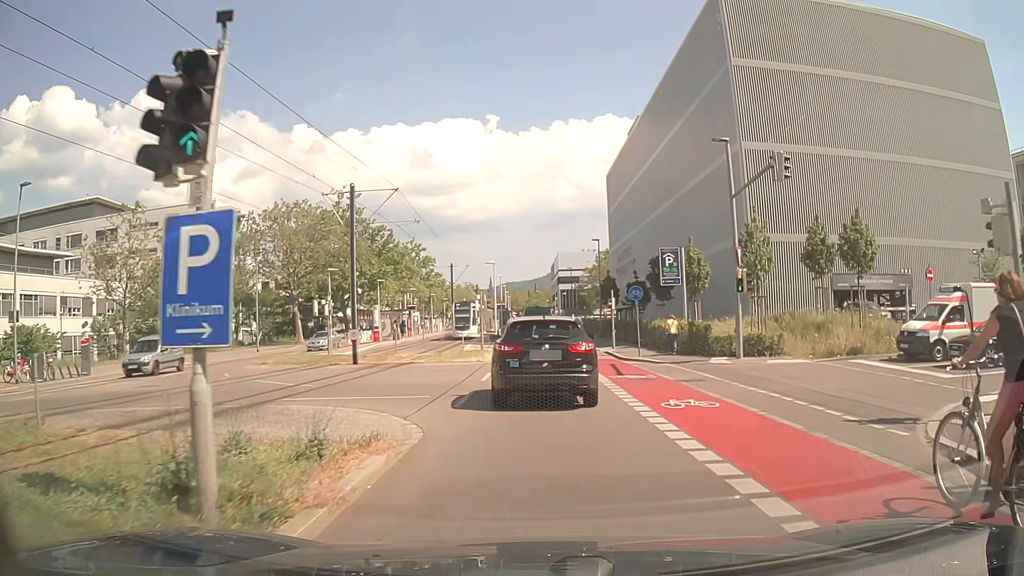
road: secondary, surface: asphalt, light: Day
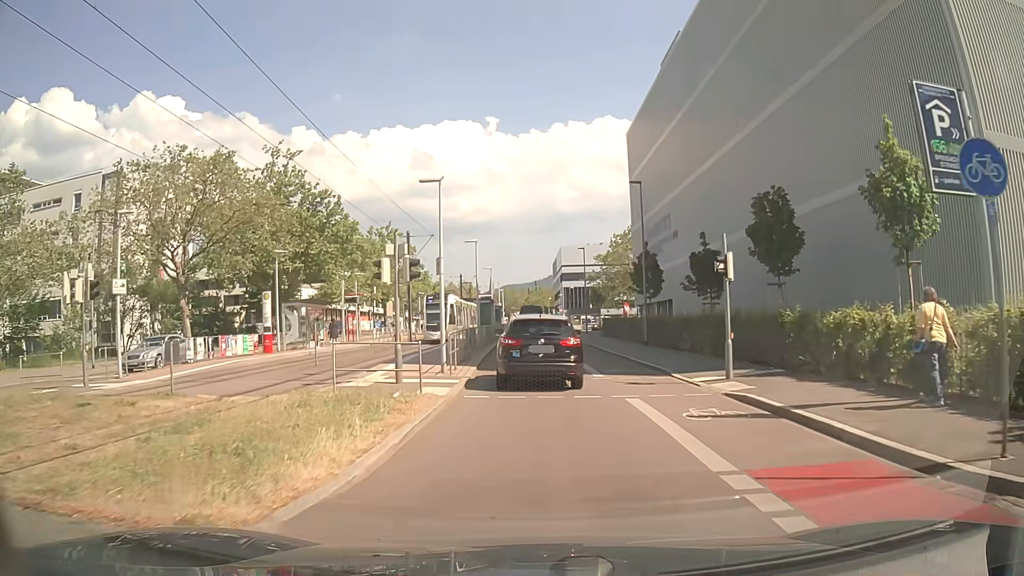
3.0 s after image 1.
(+0.5, +23.2) m; +1°
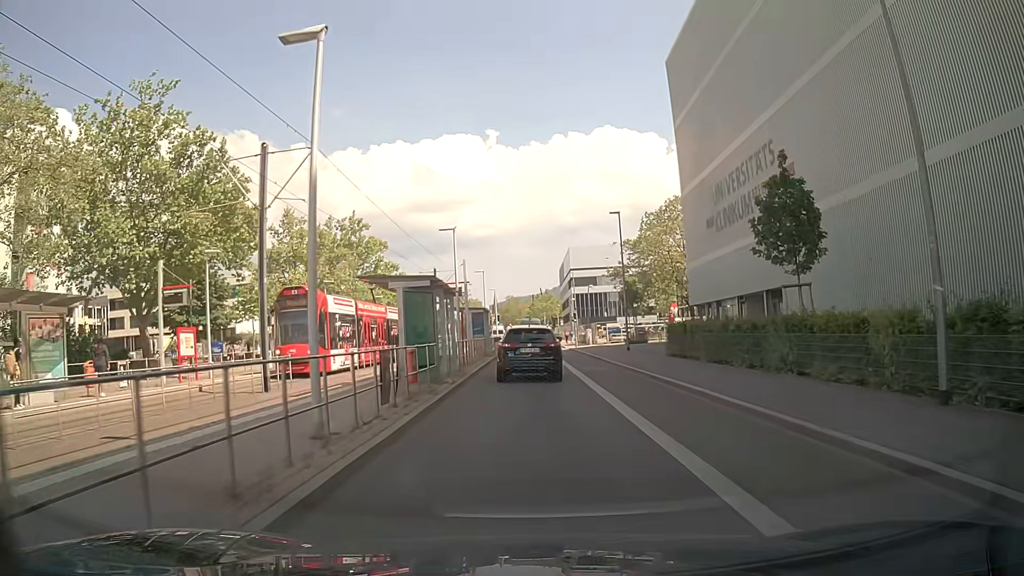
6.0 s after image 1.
(-0.2, +25.1) m; 0°
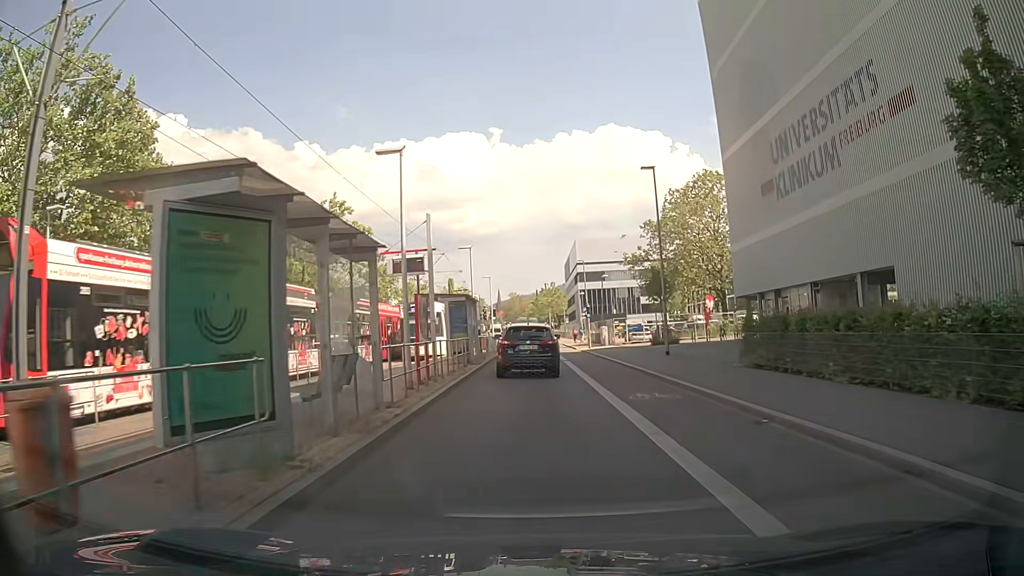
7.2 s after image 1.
(-0.1, +10.8) m; -1°
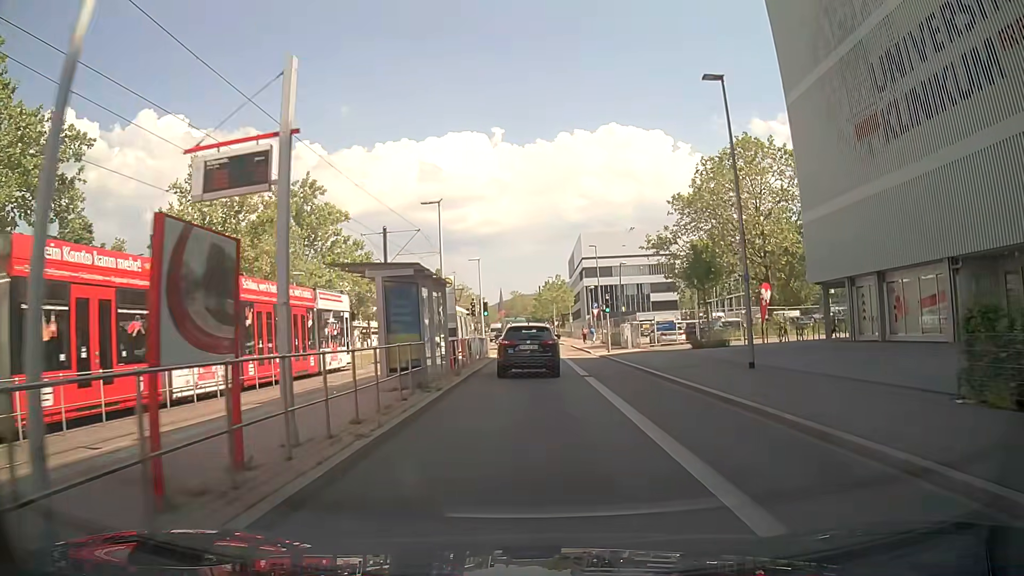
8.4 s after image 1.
(0.0, +11.1) m; 0°
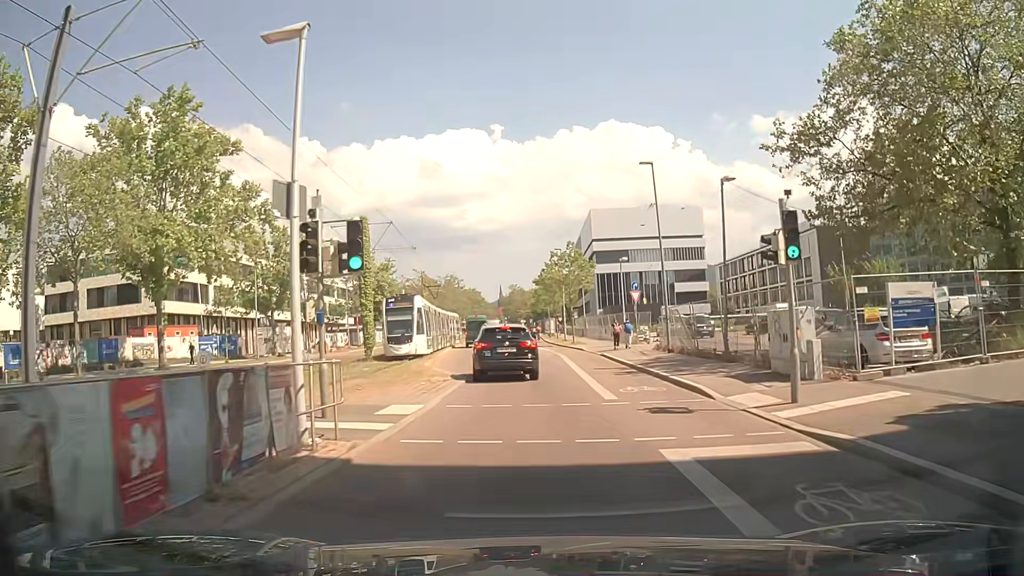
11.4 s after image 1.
(0.0, +27.5) m; 0°
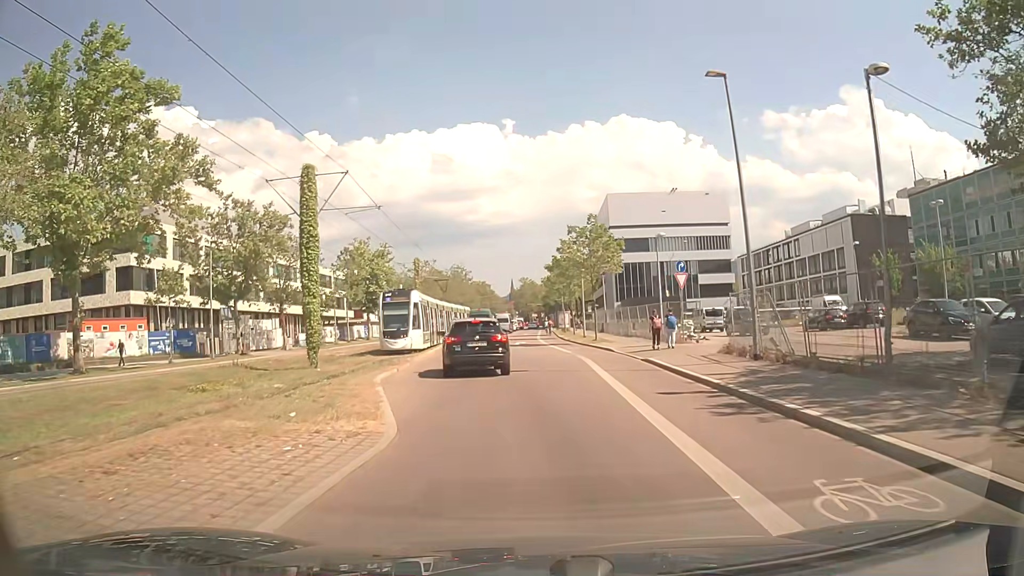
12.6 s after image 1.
(-0.1, +10.2) m; -2°
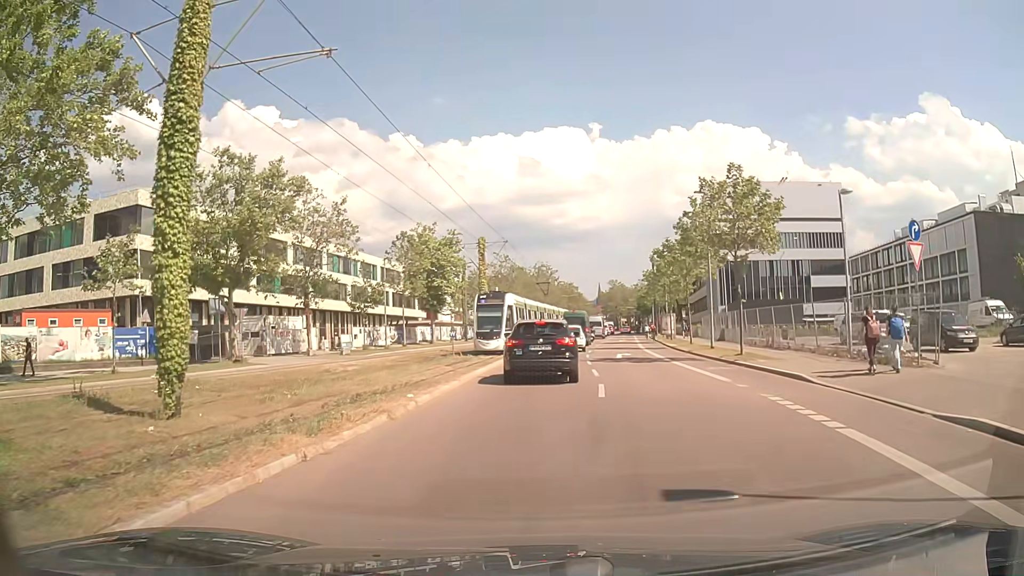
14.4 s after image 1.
(-0.7, +14.4) m; -7°
